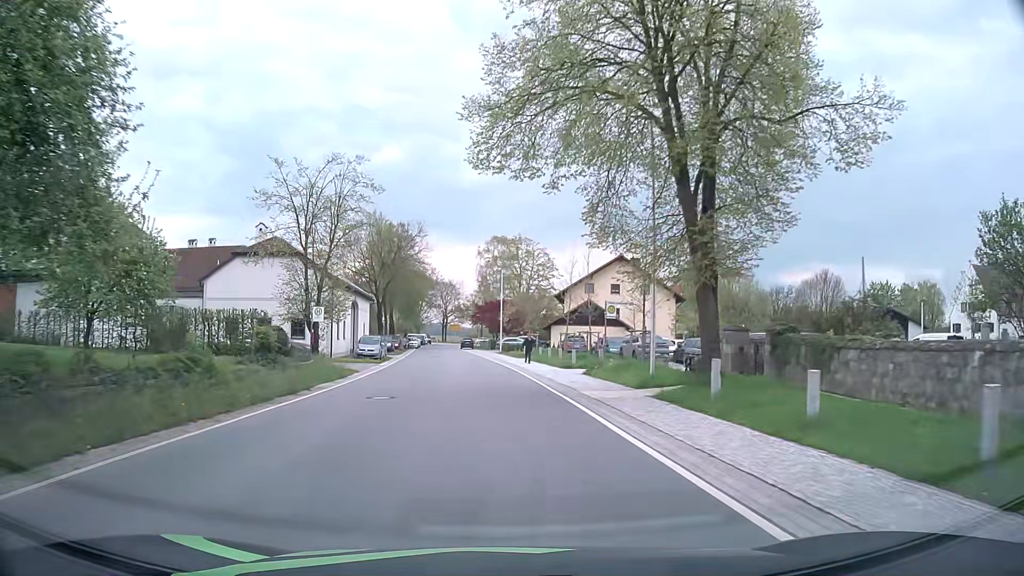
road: secondary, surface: asphalt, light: Day
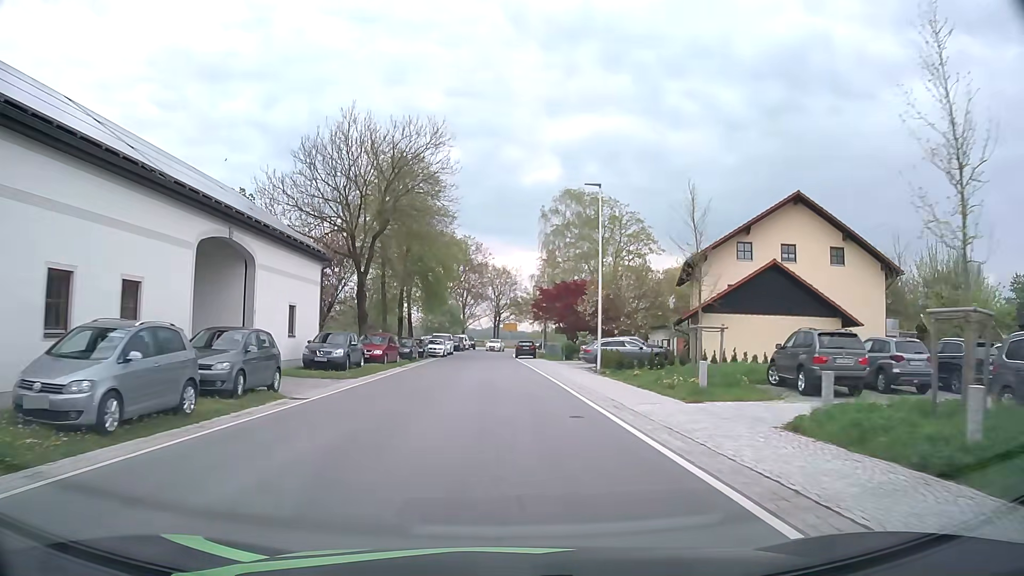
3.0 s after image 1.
(-1.7, +35.0) m; -5°
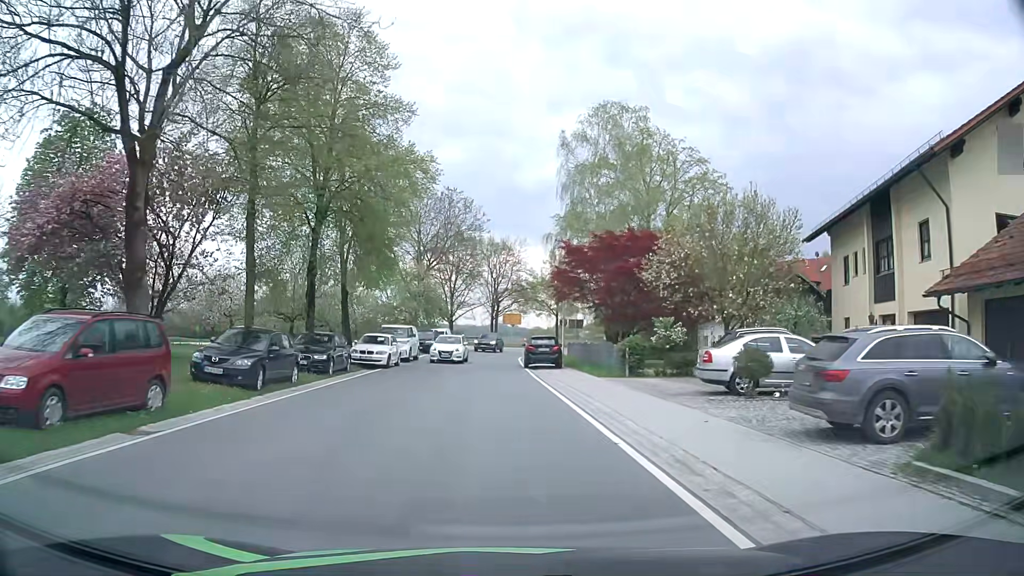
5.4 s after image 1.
(+0.1, +25.6) m; +1°
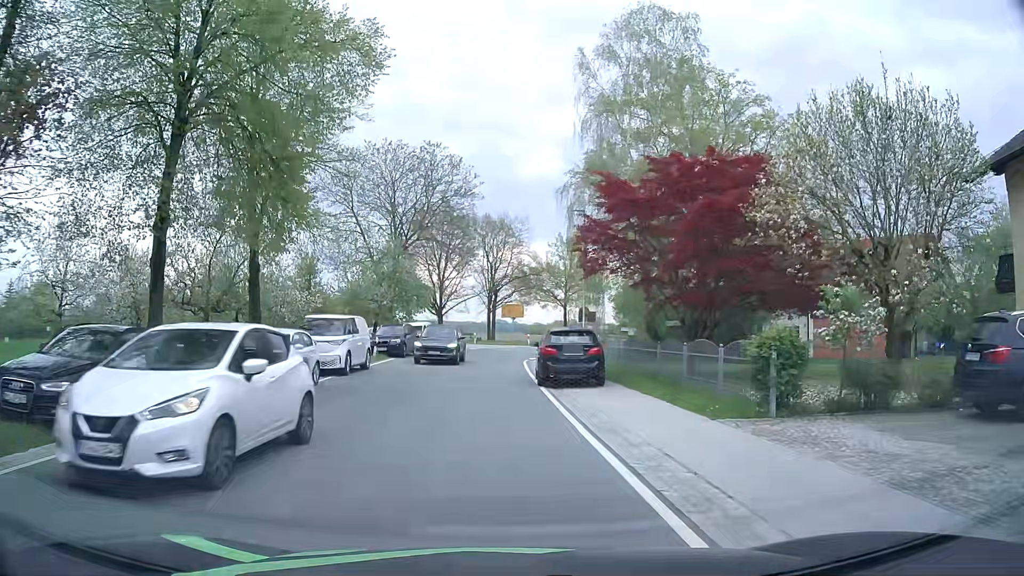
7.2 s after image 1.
(-0.1, +13.2) m; 0°
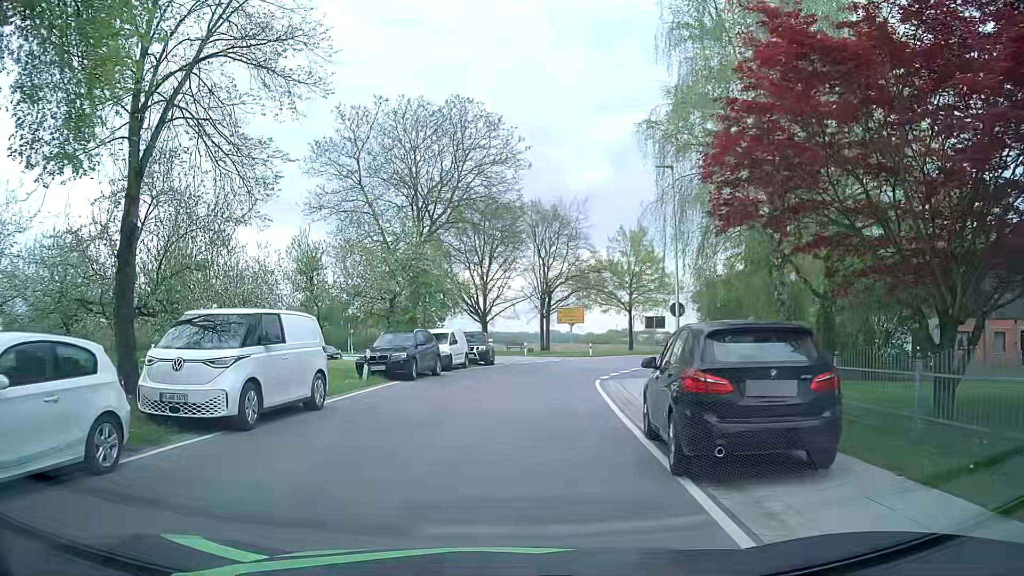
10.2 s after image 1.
(-0.1, +11.1) m; -4°
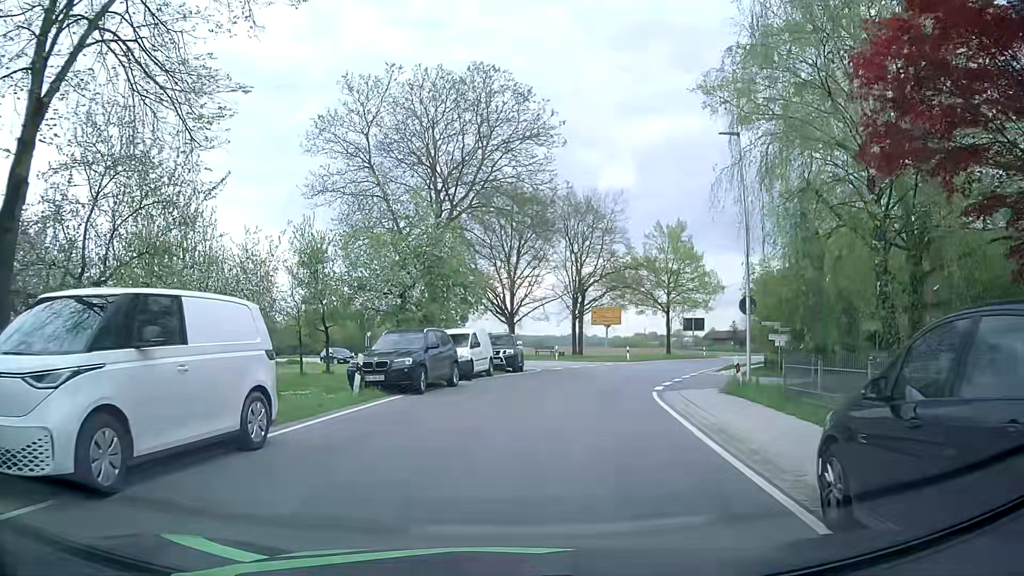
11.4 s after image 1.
(-0.3, +5.0) m; -3°
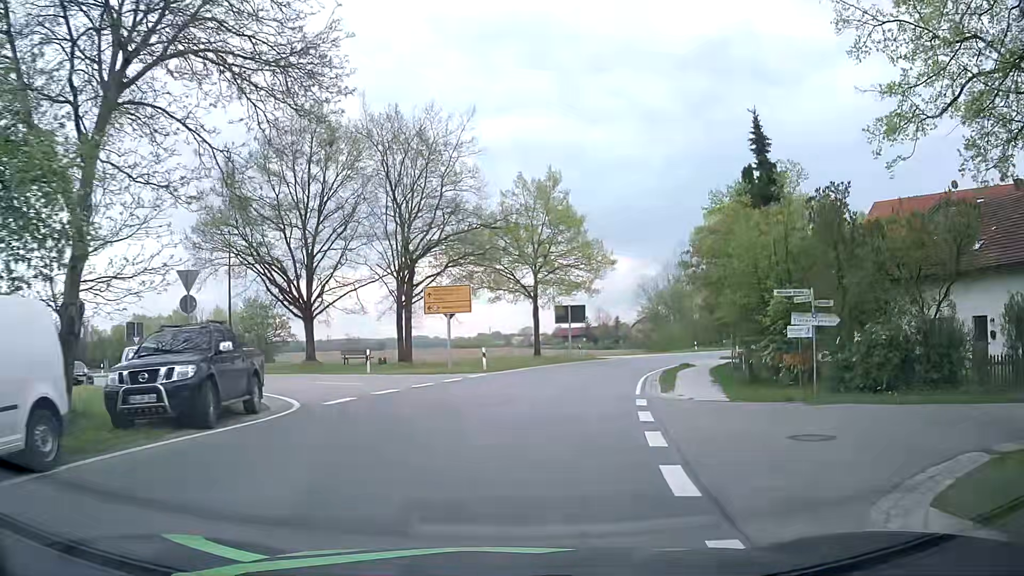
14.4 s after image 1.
(+2.5, +19.0) m; +13°
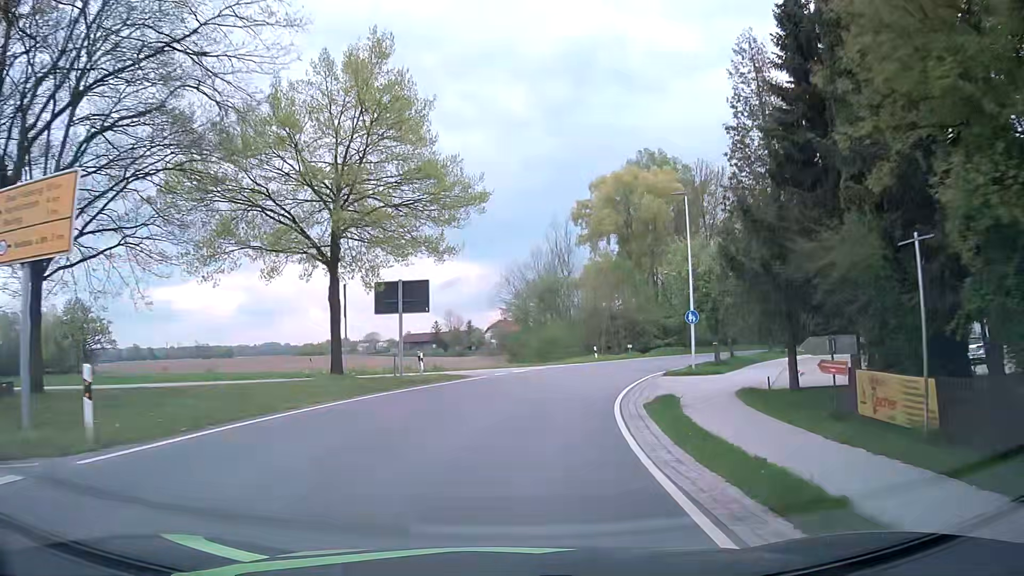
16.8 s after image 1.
(+2.6, +22.0) m; +13°
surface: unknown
(0, +10) (+2, +20) (+4, +30) (+8, +39) (+13, +48) (+19, +56) (+25, +64) (+32, +70) (+40, +76) (+49, +81) m
